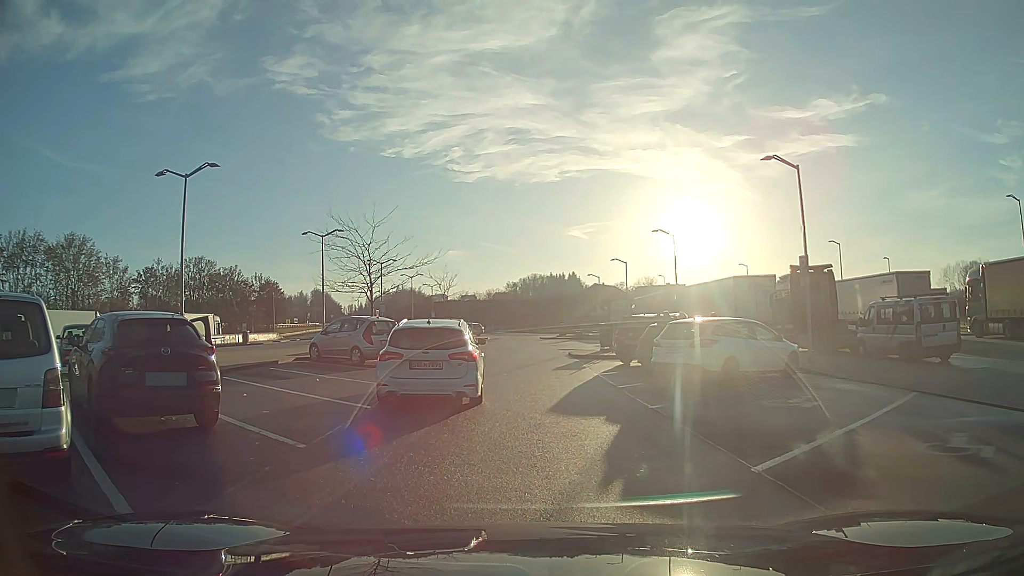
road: service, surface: asphalt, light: Day
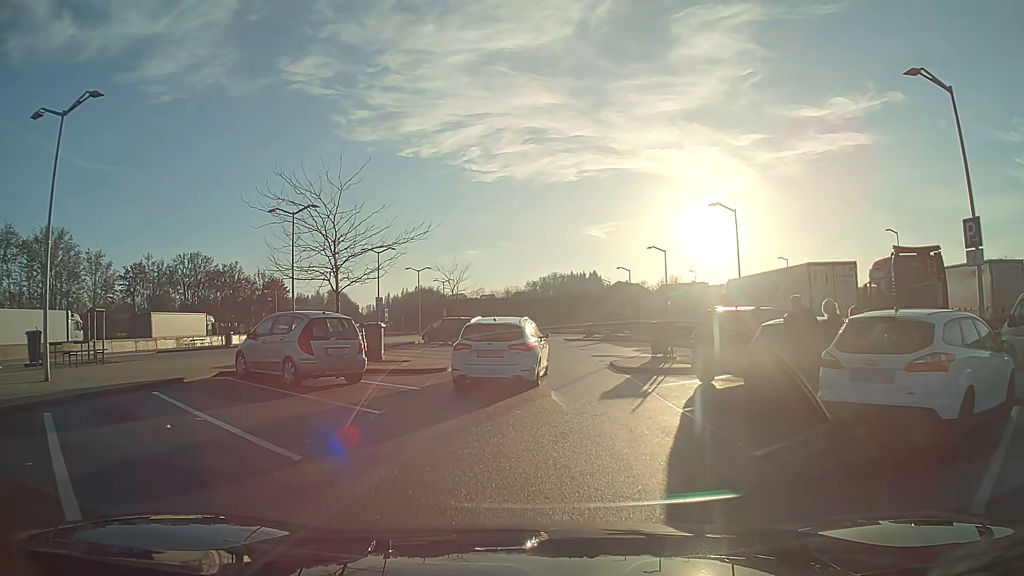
(-0.6, +8.3) m; -4°
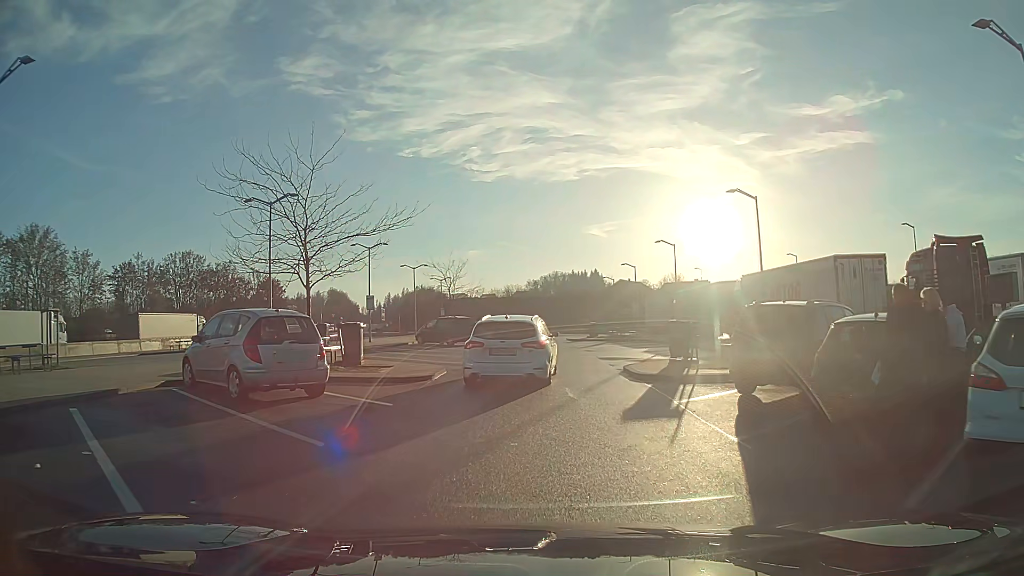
(0.0, +2.8) m; 0°
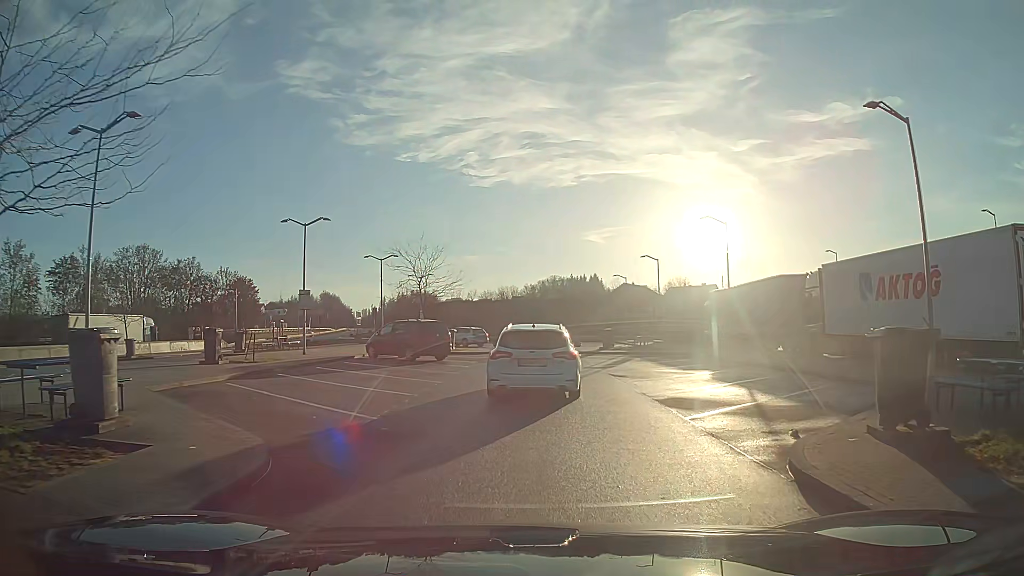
(0.0, +12.2) m; 0°
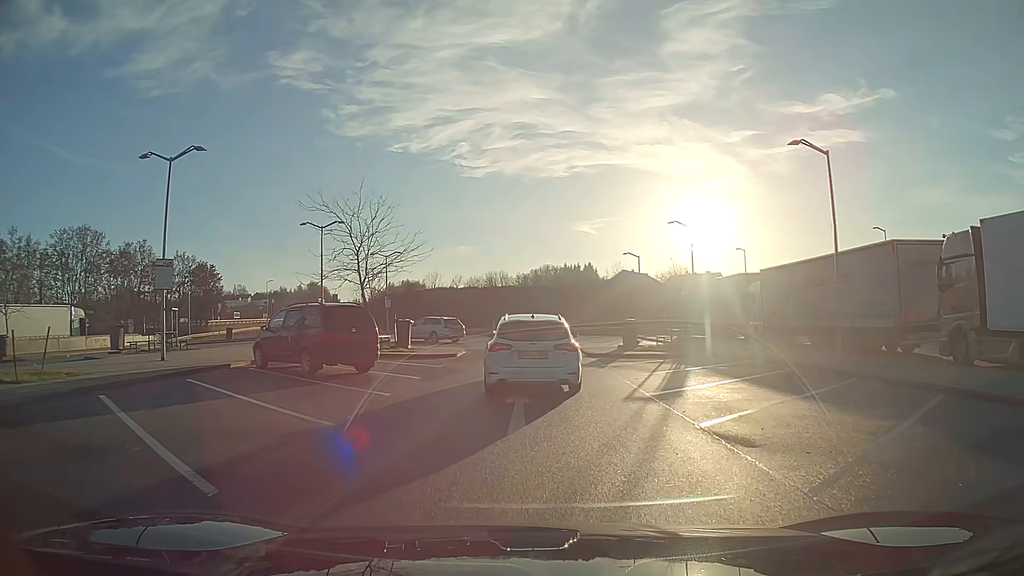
(+0.1, +12.1) m; +1°
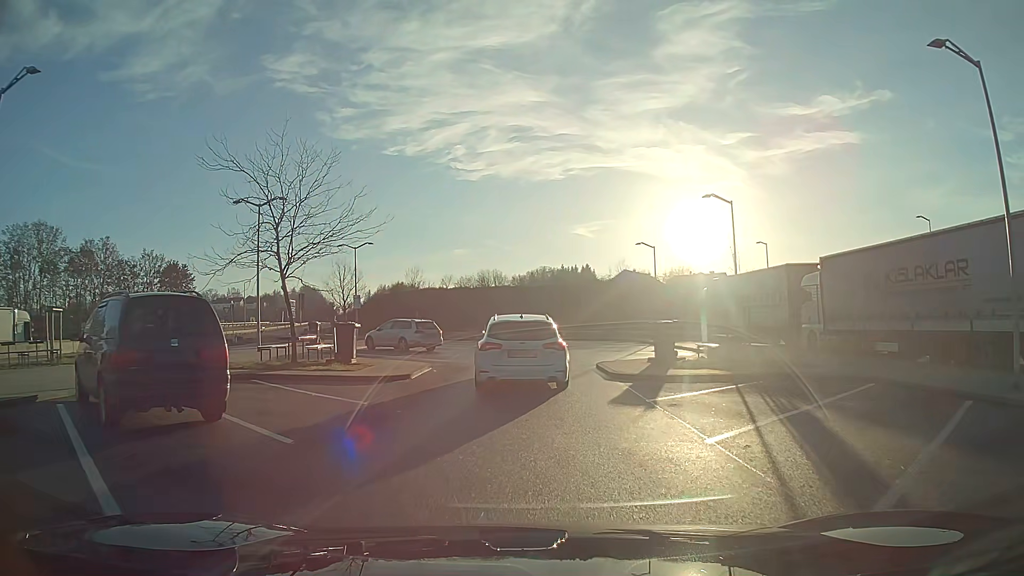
(0.0, +8.2) m; 0°
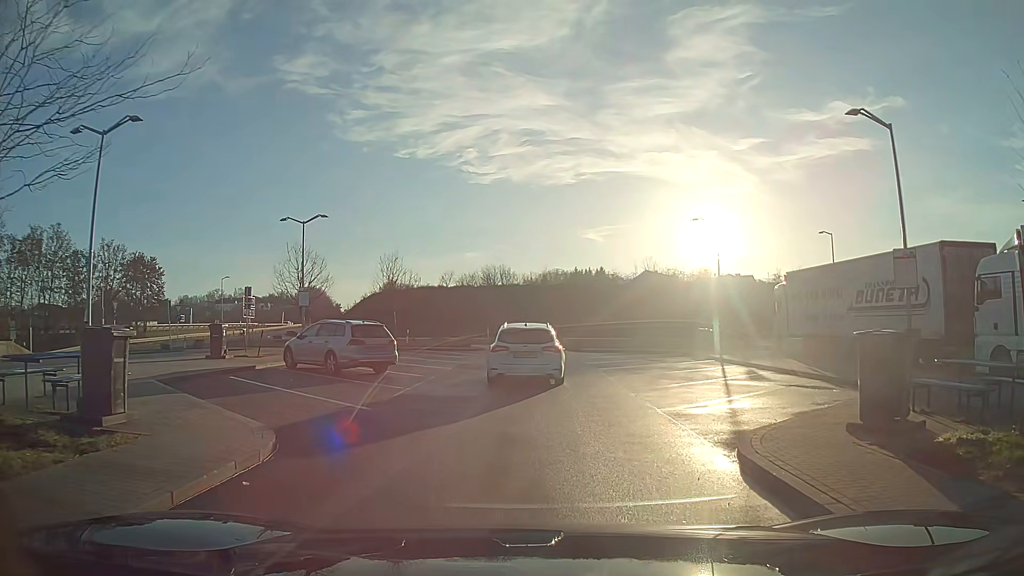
(-0.1, +12.5) m; -1°
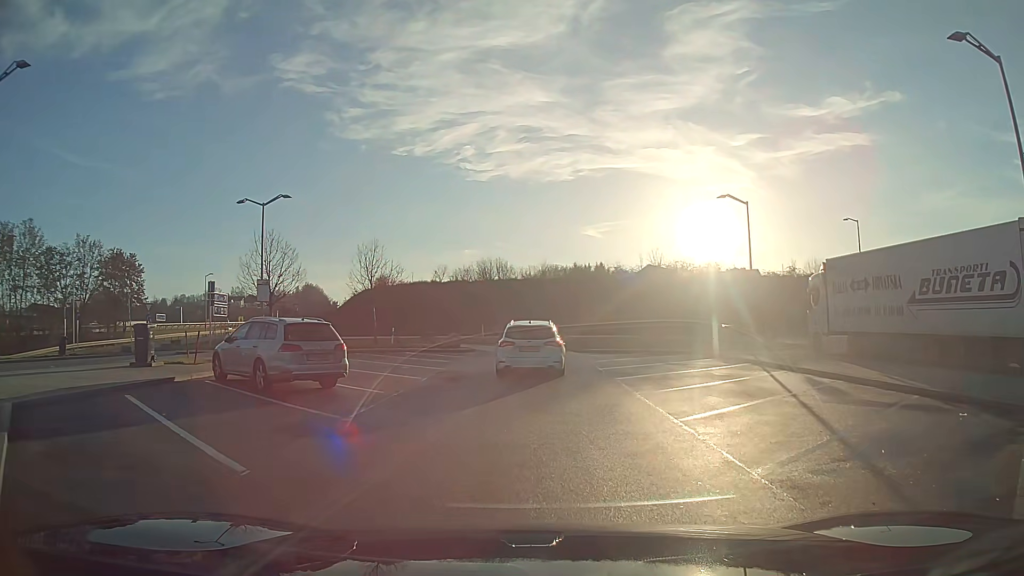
(0.0, +4.9) m; 0°
(0, +10) (0, +20) (0, +30) (-4, +39) (-13, +41) (-23, +39) (-32, +43) (-36, +52) (-37, +62) (-38, +72) m
